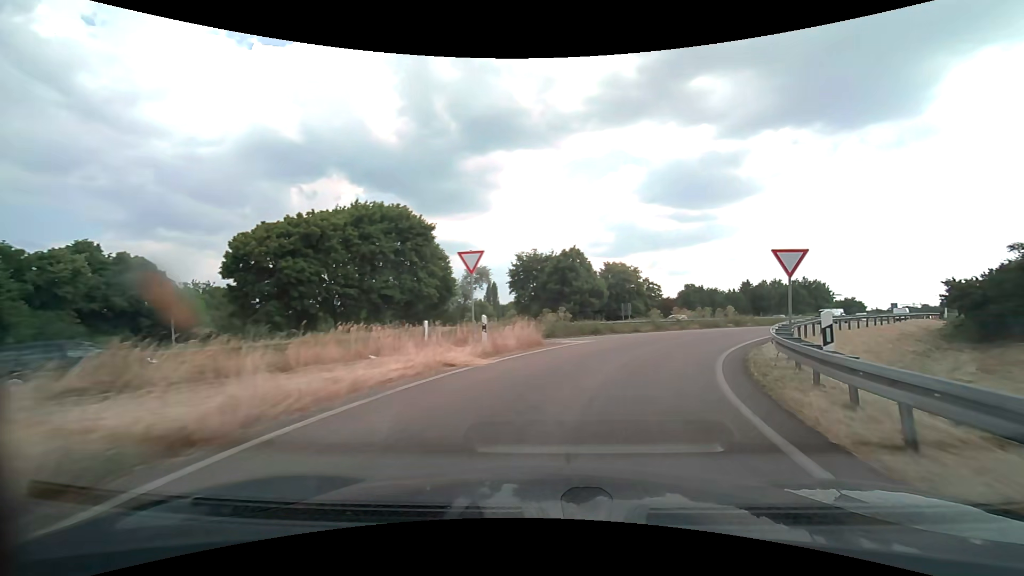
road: trunk_link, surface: asphalt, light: Day
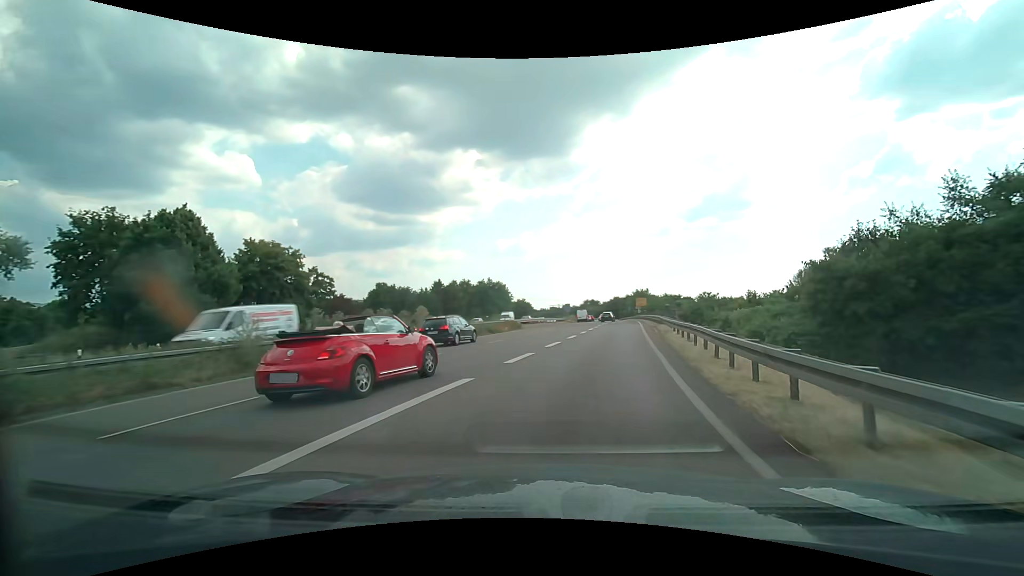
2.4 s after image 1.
(+7.6, +23.9) m; +34°
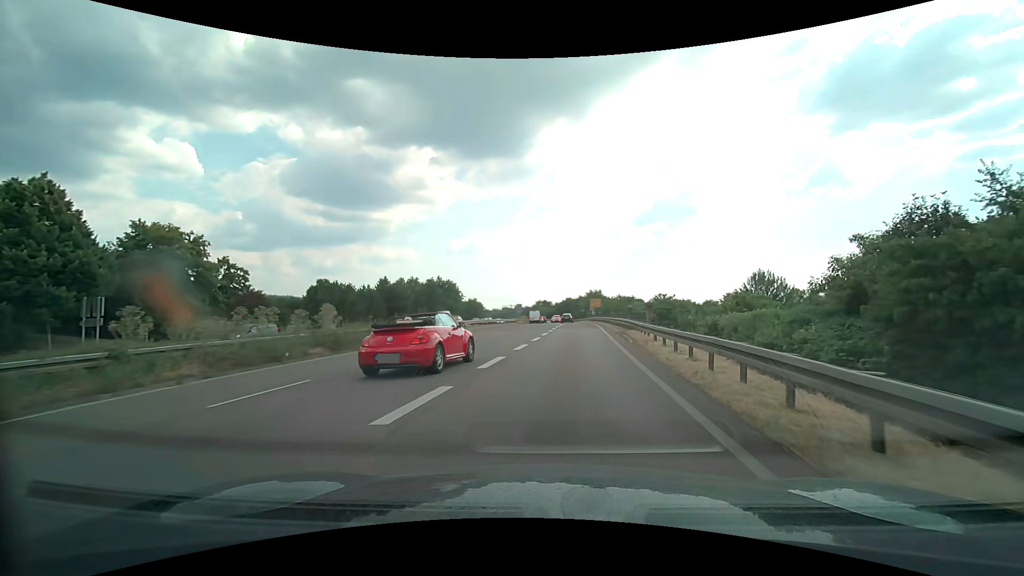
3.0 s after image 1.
(+0.3, +6.8) m; +6°
(0, +10) (+1, +20) (+2, +30) (+2, +40) (+2, +50) (+1, +60) (+1, +70) (+1, +80) (+2, +90) (+2, +100) m
